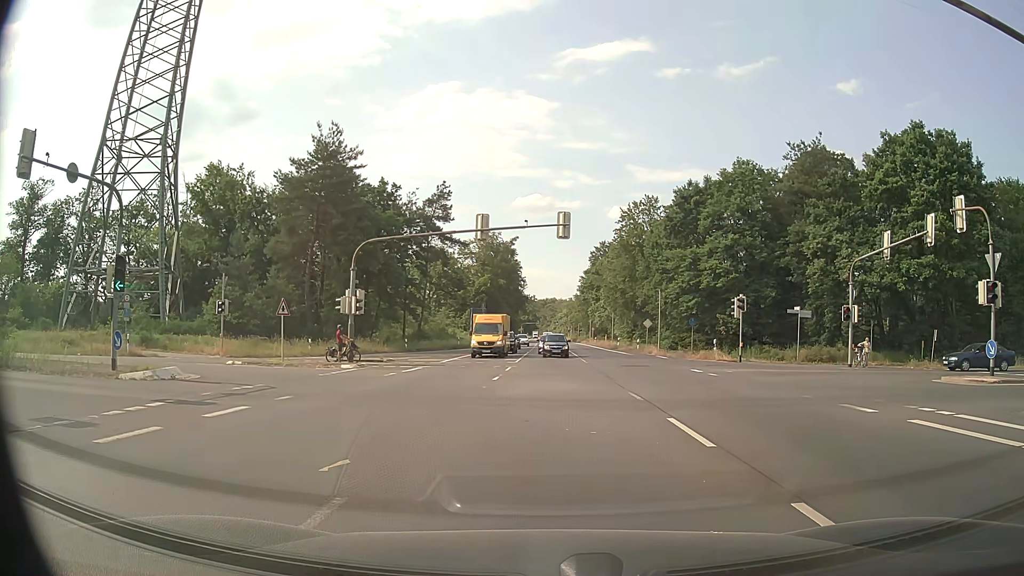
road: primary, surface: asphalt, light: Day
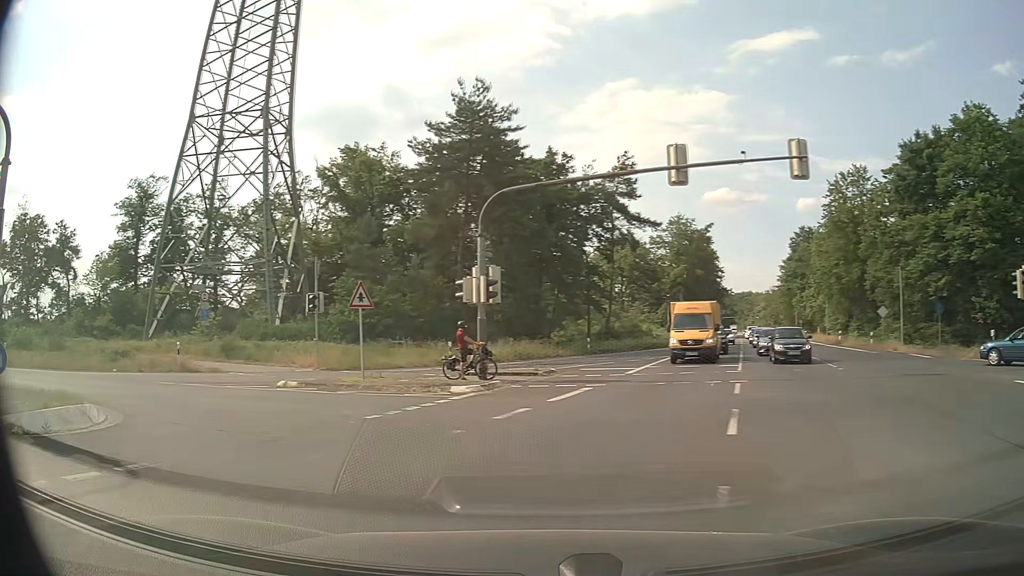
(-0.8, +12.3) m; -16°
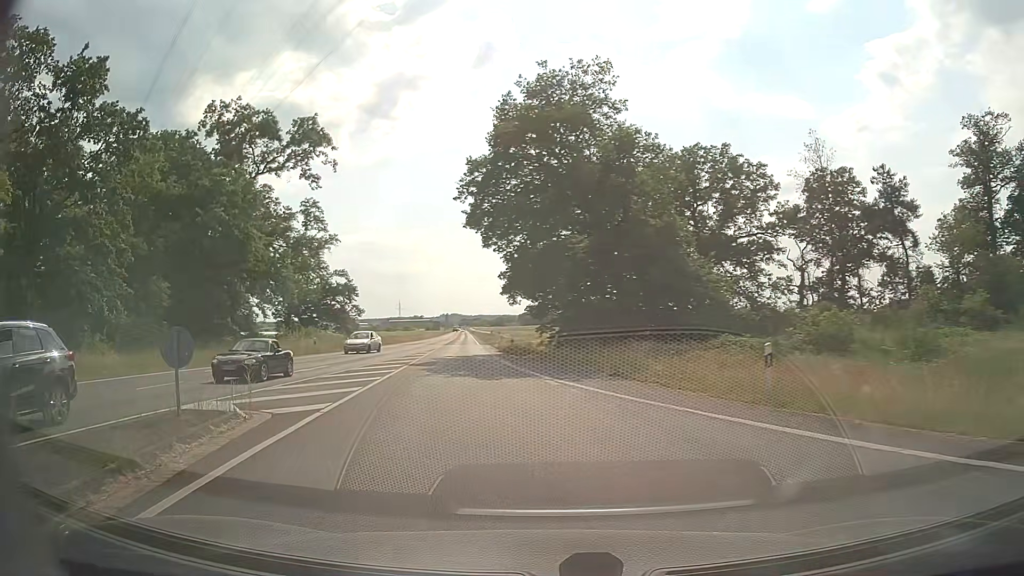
(-14.1, +16.7) m; -72°
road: secondary
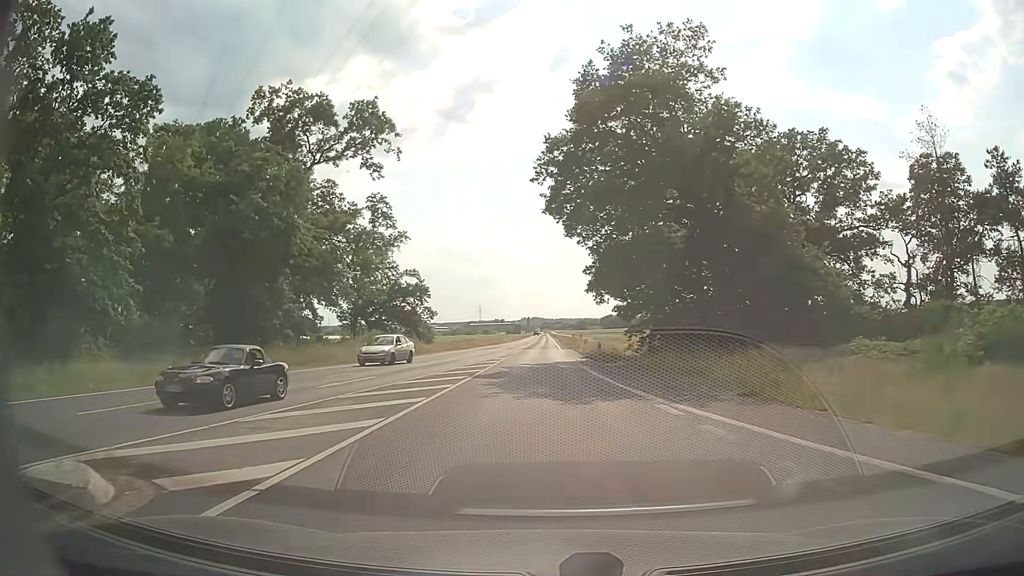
(-0.4, +5.9) m; -7°
